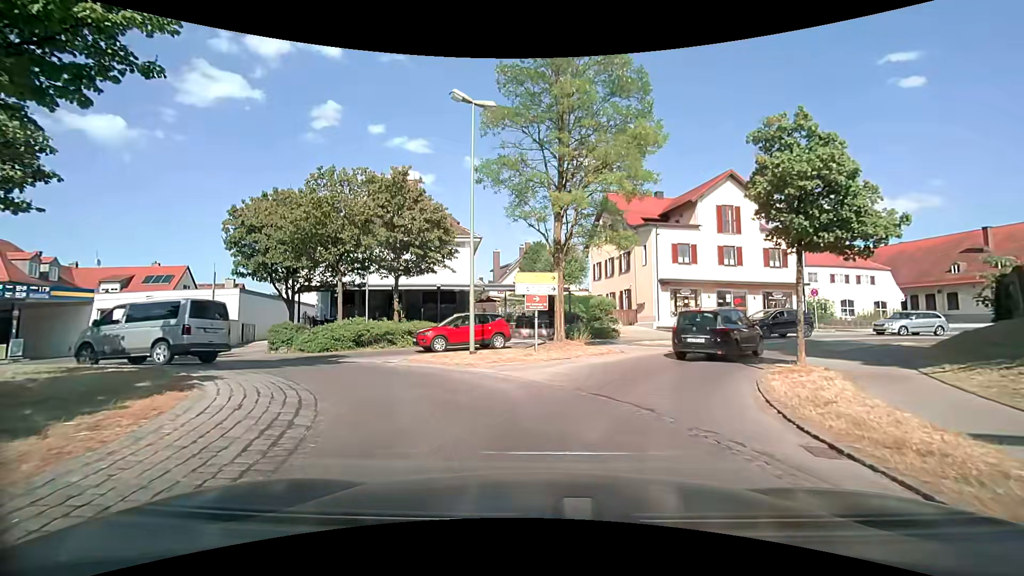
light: Day
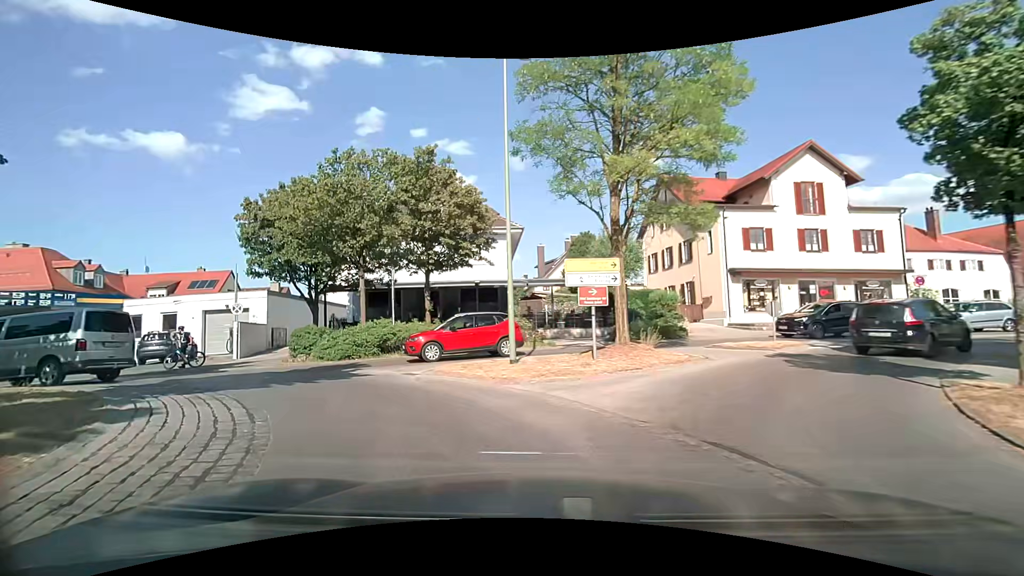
(-0.1, +3.5) m; -5°
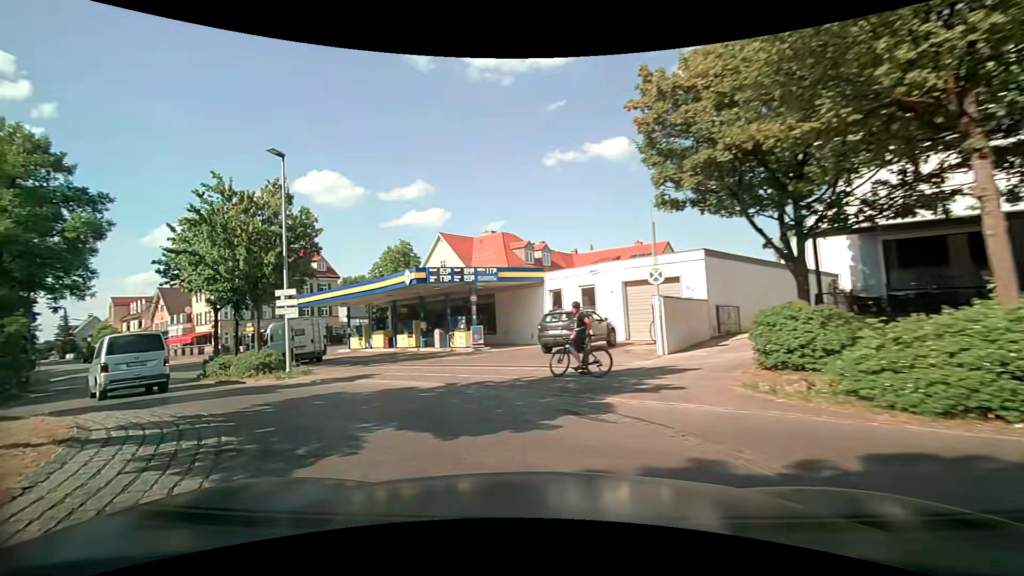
(-4.8, +11.8) m; -48°
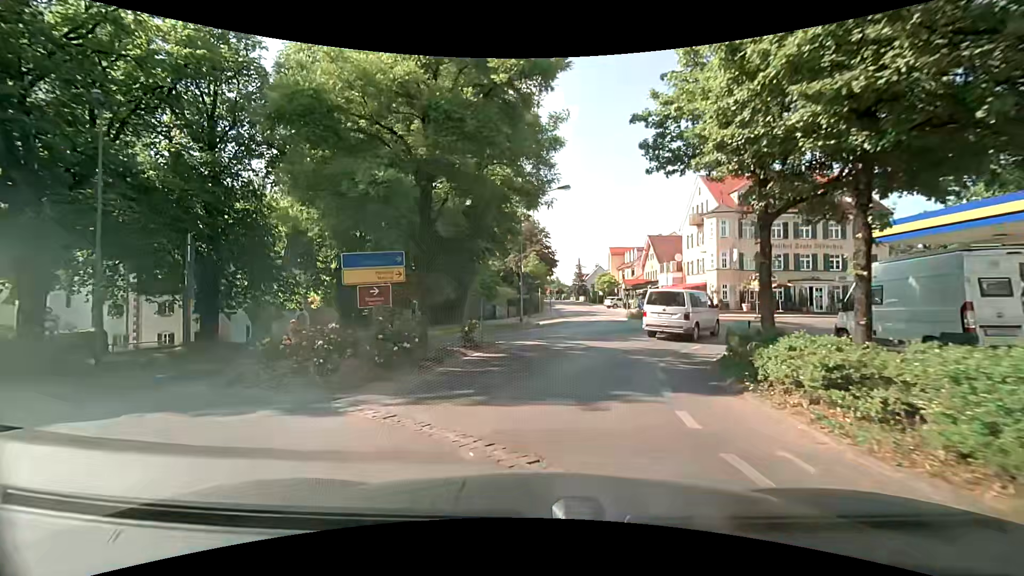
(-9.2, +14.2) m; -50°
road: service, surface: asphalt
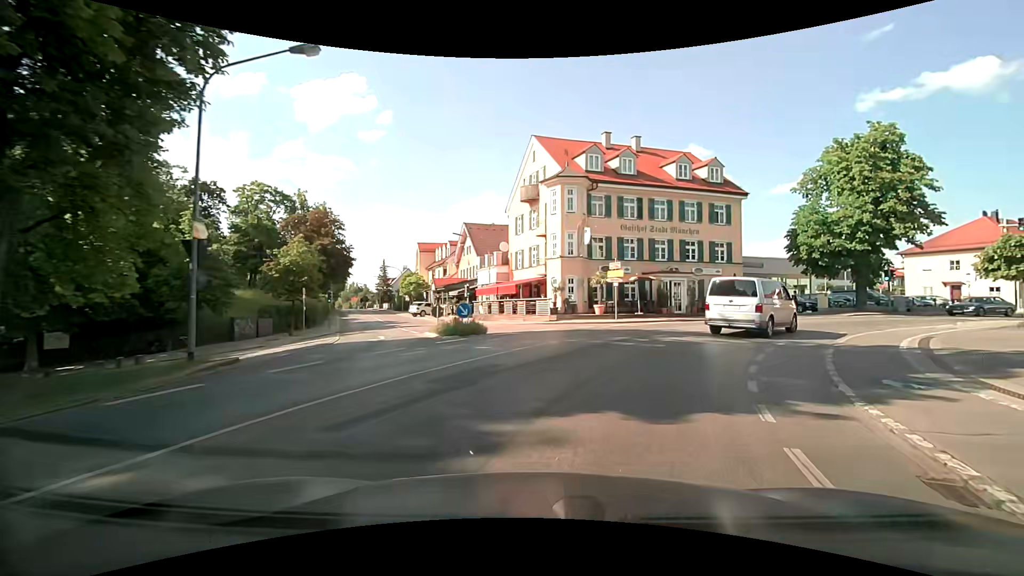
(+2.2, +16.3) m; +22°
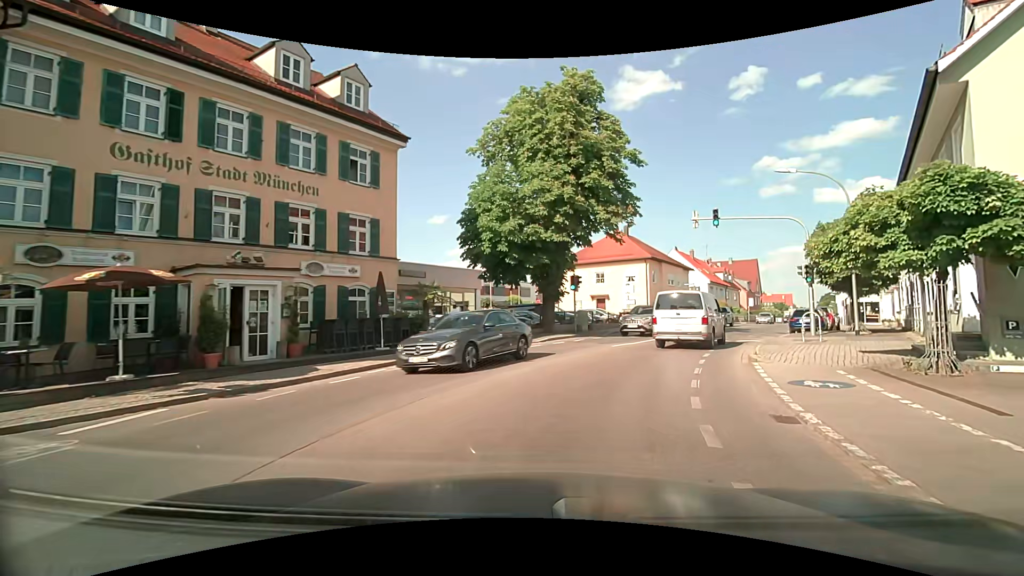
(+6.1, +18.2) m; +36°
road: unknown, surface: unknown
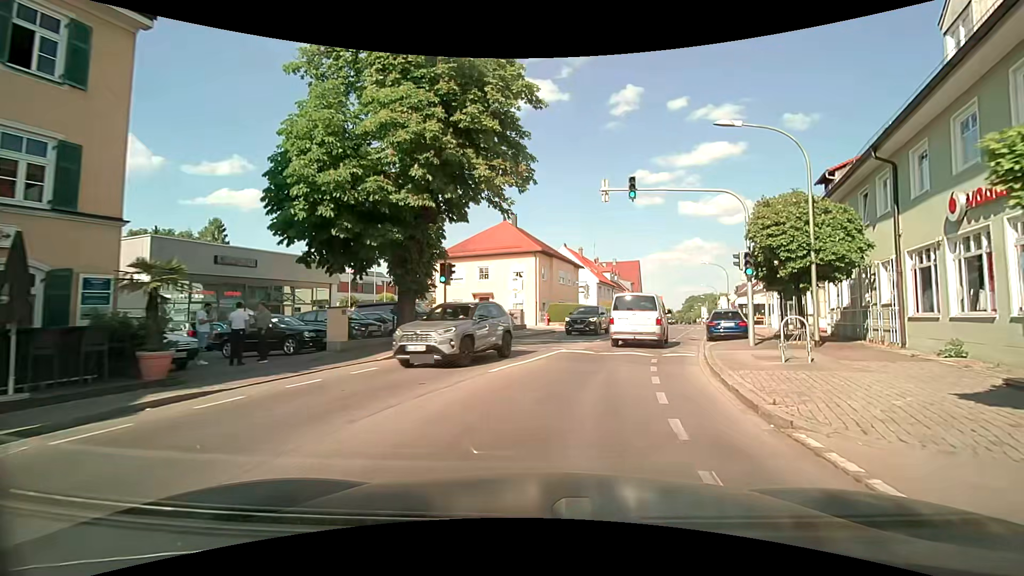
(+0.9, +7.9) m; +13°
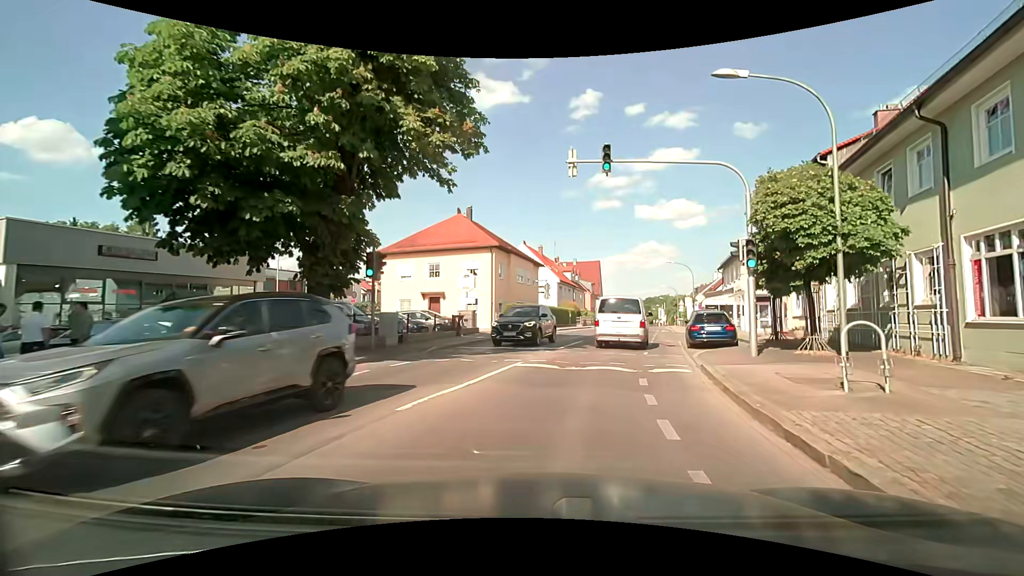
(+0.1, +4.1) m; +5°
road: secondary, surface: asphalt
(+1, +10) (+3, +20) (+5, +30) (+7, +39) (+10, +49) (+12, +59) (+14, +68) (+16, +78) (+19, +88) (+21, +98) m
